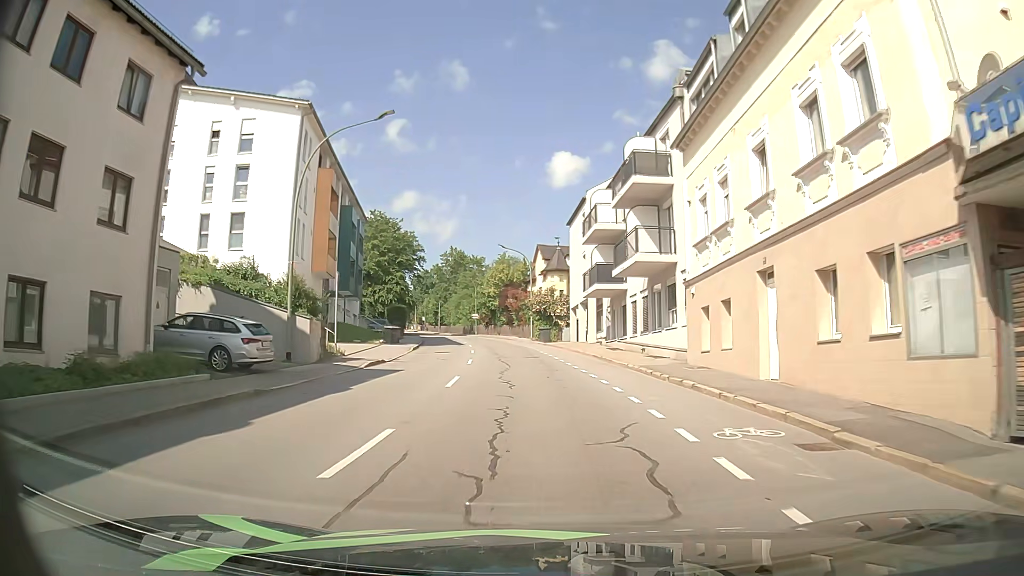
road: tertiary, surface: asphalt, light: Day
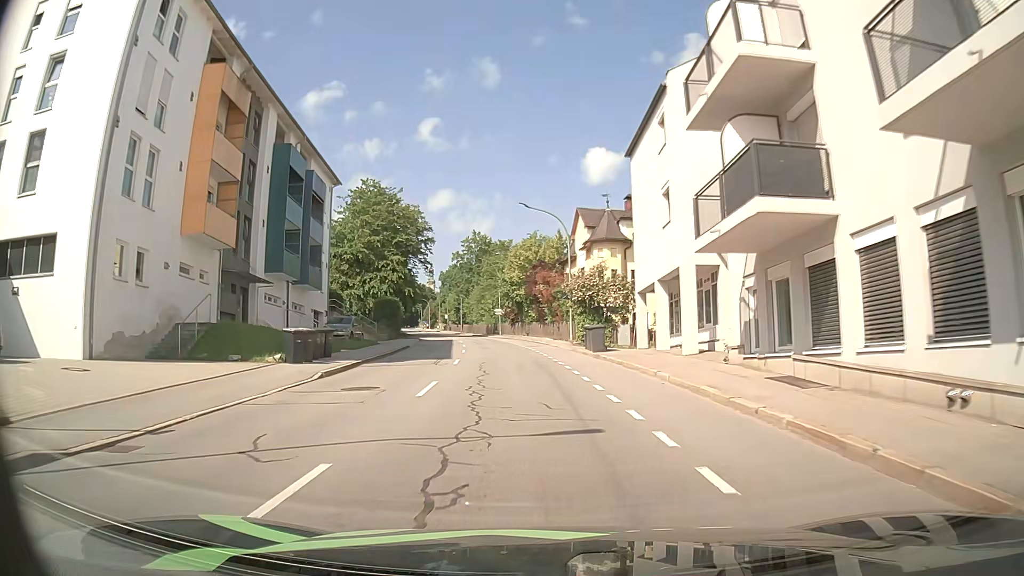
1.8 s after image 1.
(-0.4, +20.6) m; -3°
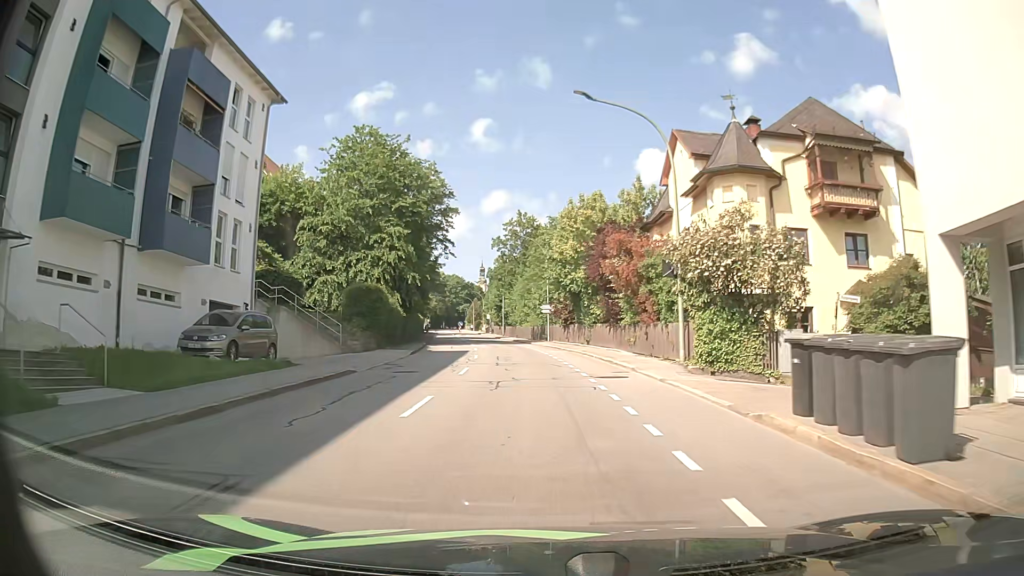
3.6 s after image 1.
(-0.9, +21.0) m; -5°
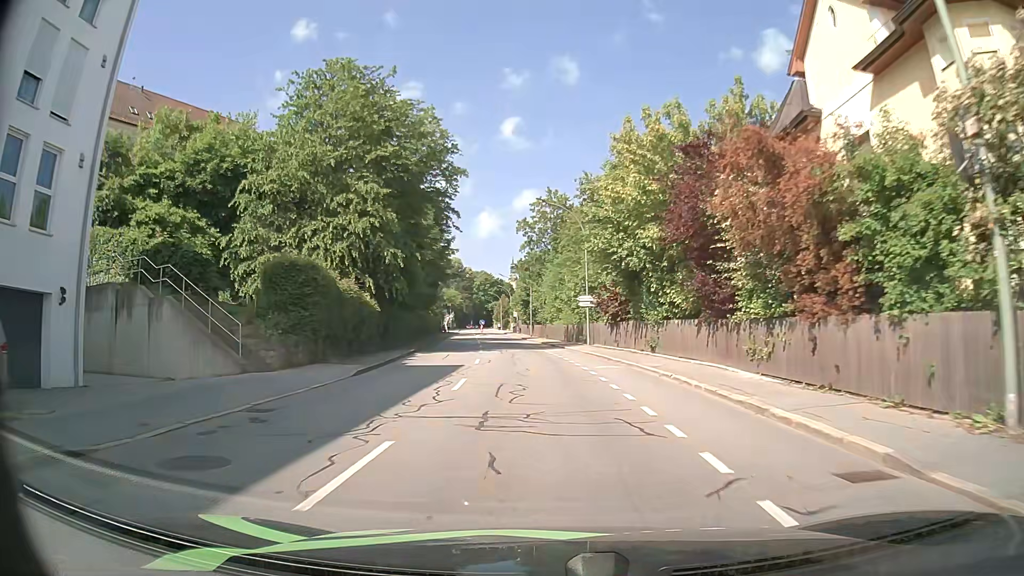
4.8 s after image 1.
(-0.1, +14.2) m; -2°
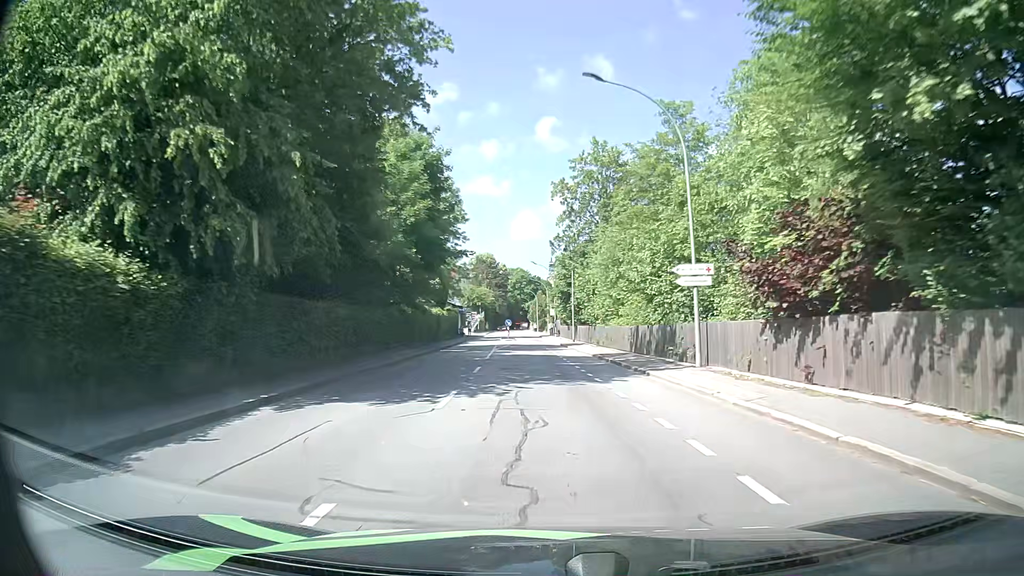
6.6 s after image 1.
(-0.6, +21.0) m; -3°
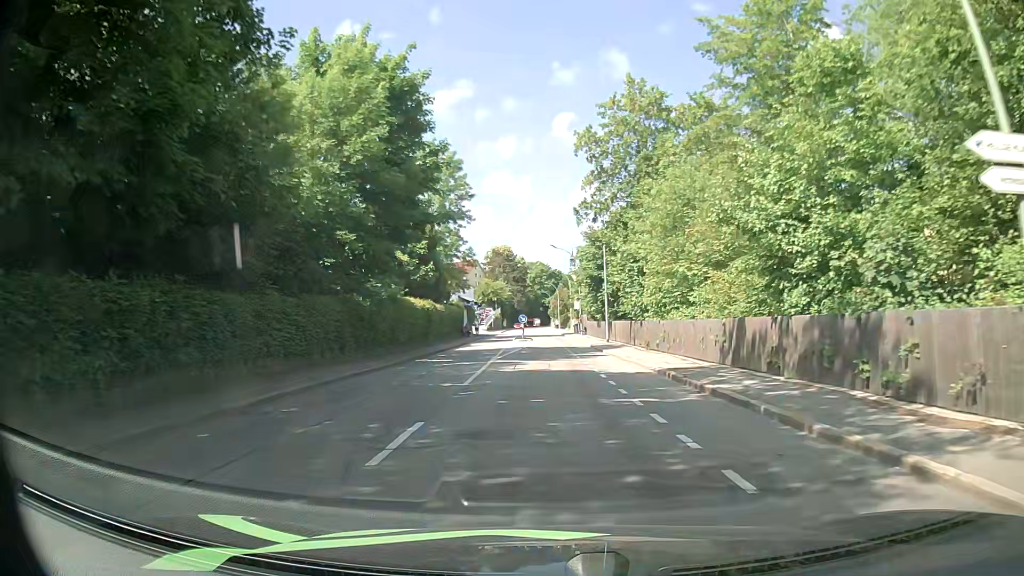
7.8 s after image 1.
(-0.3, +13.6) m; -3°
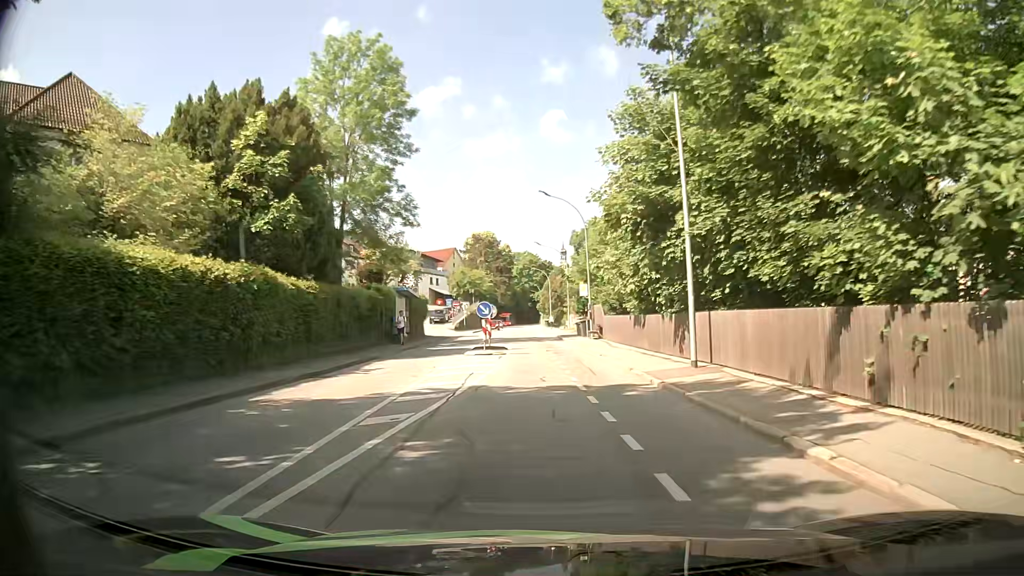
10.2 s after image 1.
(+0.2, +26.2) m; +1°
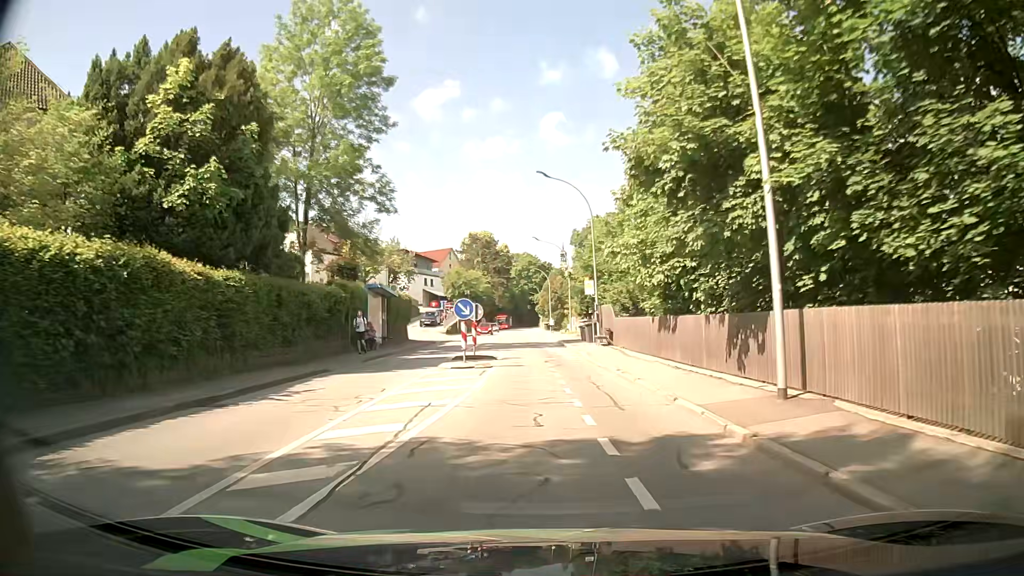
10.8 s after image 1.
(-0.1, +6.1) m; -1°
(0, +10) (0, +20) (0, +30) (-1, +40) (-2, +50) (-2, +60) (-3, +70) (-3, +80) (-4, +90) (-4, +100) m
